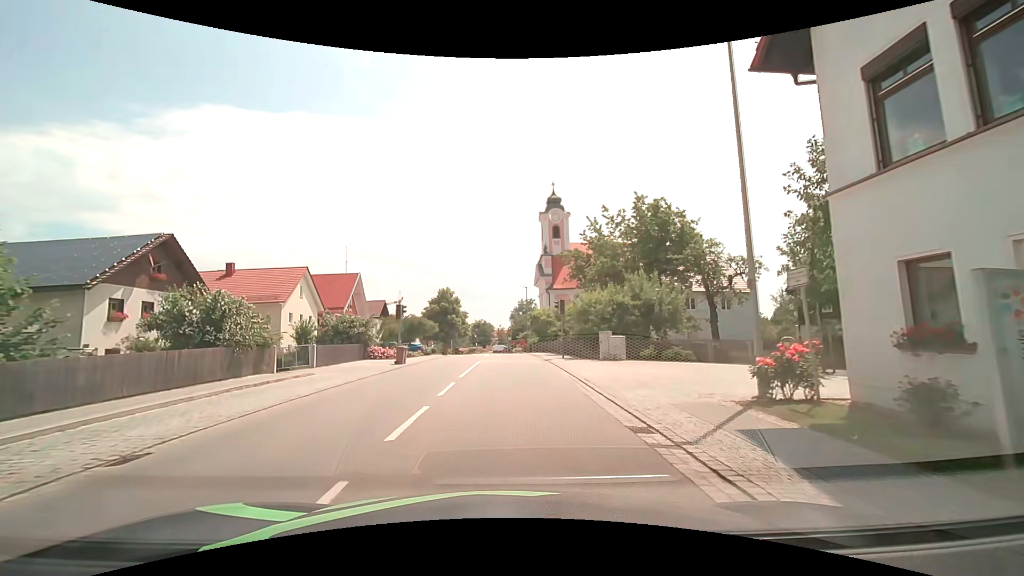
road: secondary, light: Day
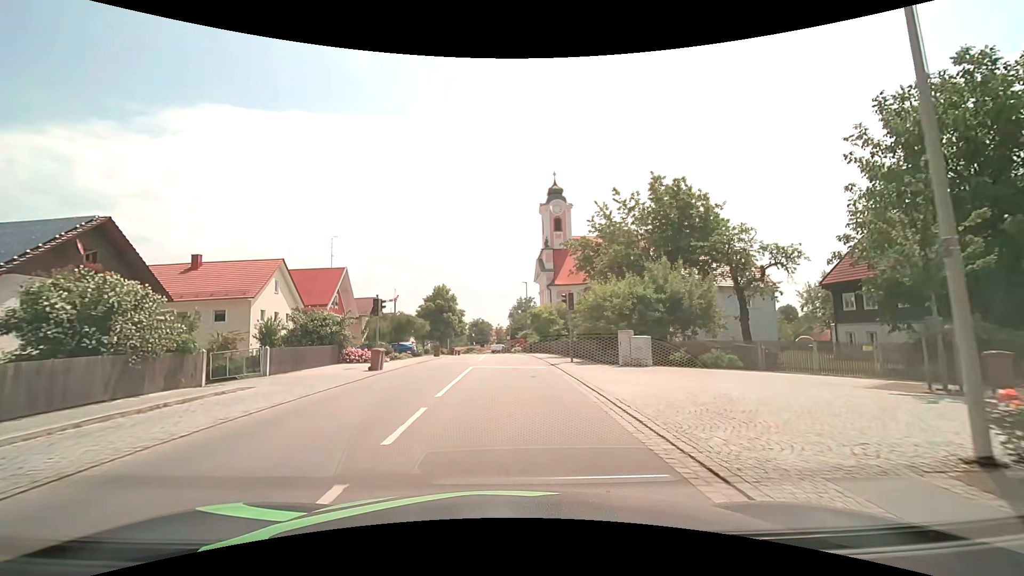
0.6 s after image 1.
(0.0, +4.6) m; -1°
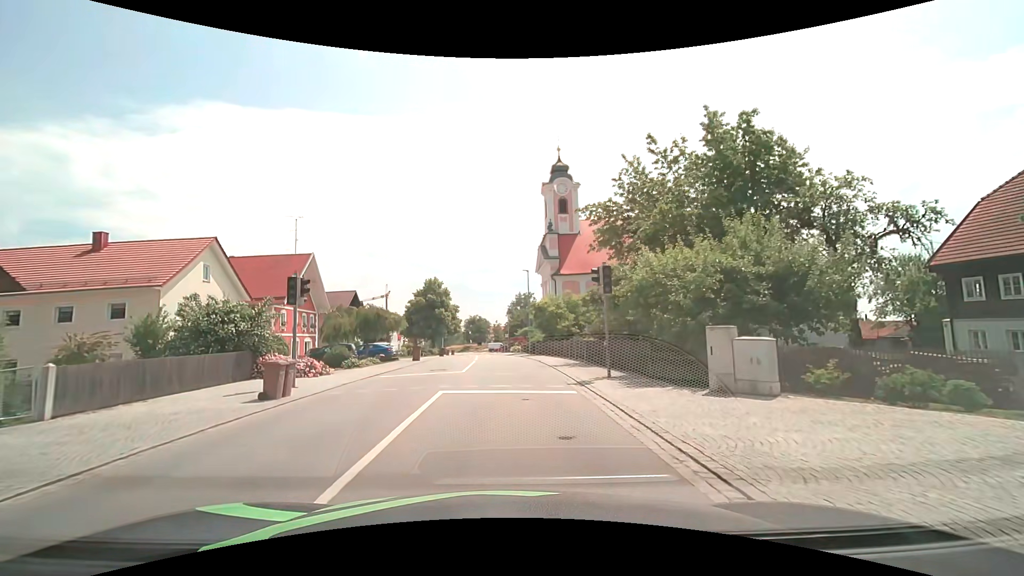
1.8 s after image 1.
(+0.1, +9.3) m; 0°
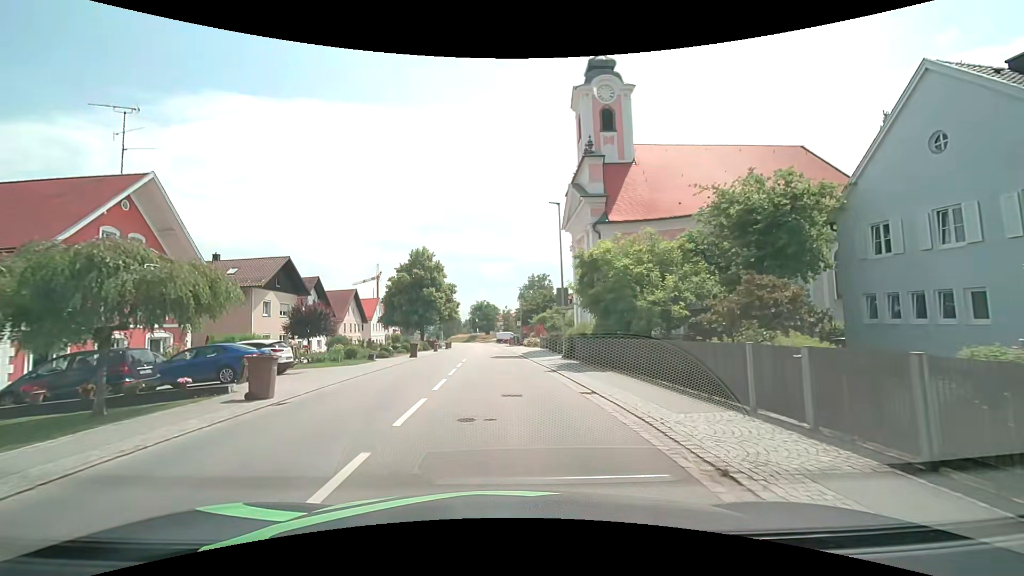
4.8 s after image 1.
(0.0, +23.2) m; -1°
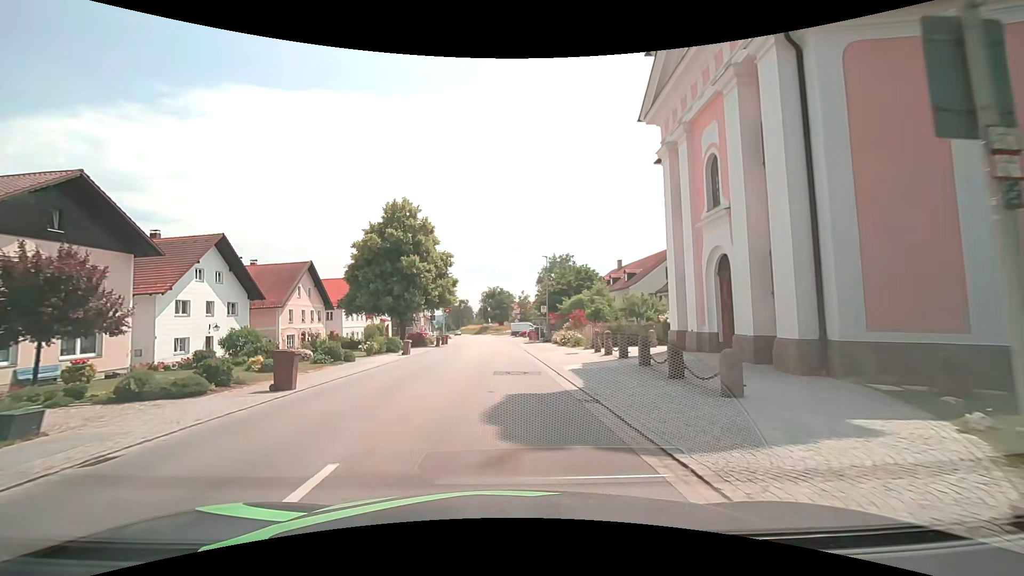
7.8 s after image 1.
(-0.4, +23.1) m; -1°
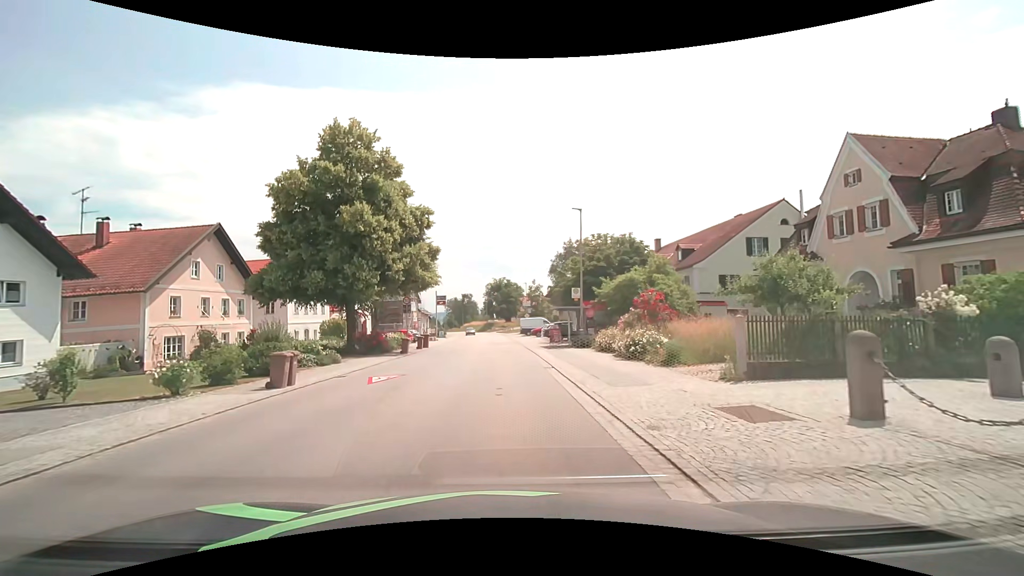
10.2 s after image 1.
(-0.3, +18.4) m; -1°
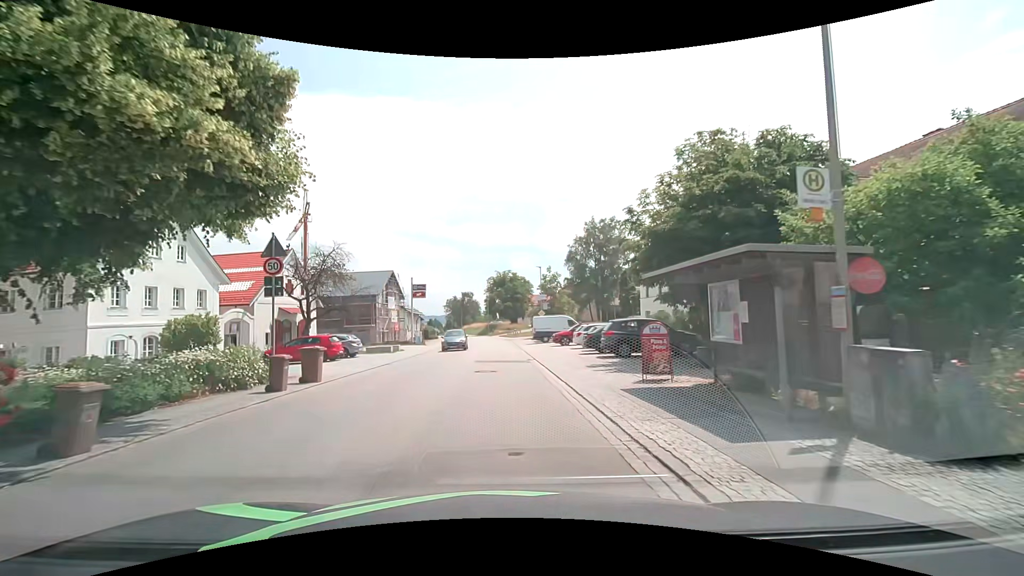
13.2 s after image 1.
(-0.1, +23.1) m; 0°
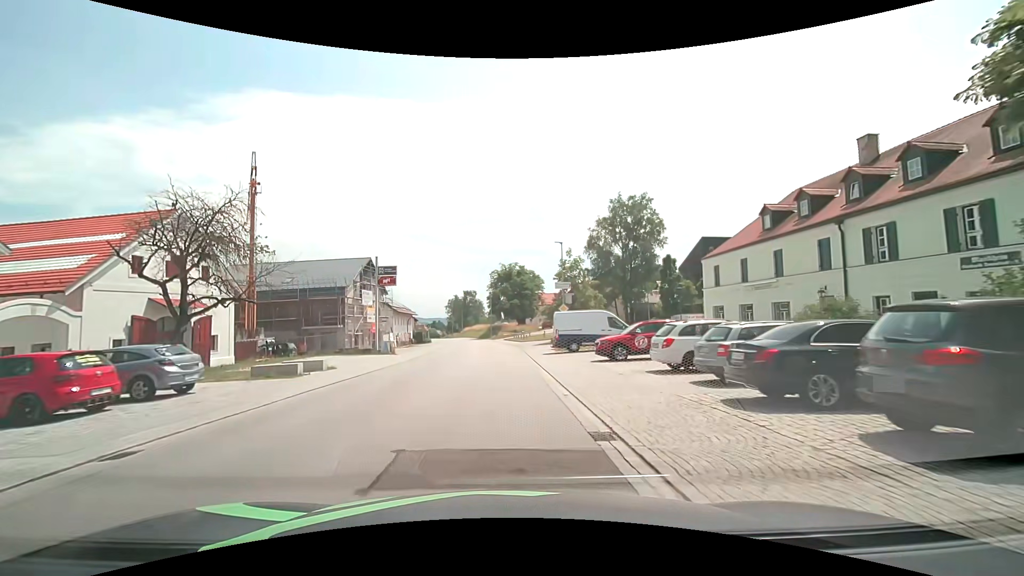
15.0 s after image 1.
(-0.2, +16.8) m; -2°
(0, +10) (0, +20) (0, +30) (0, +40) (-1, +50) (-1, +60) (-2, +70) (-4, +80) (-5, +90) (-7, +99) m
